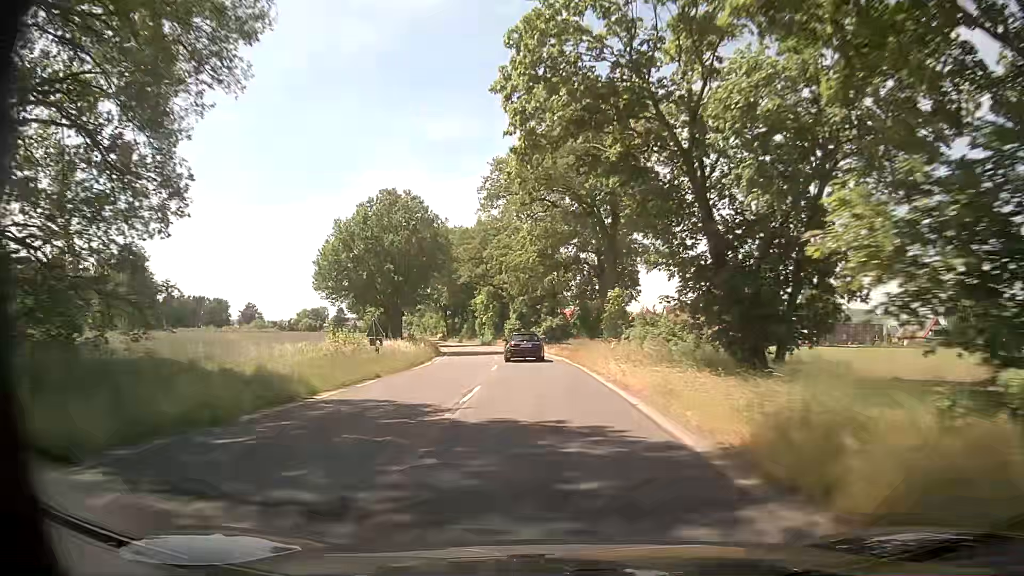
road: secondary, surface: asphalt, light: Day
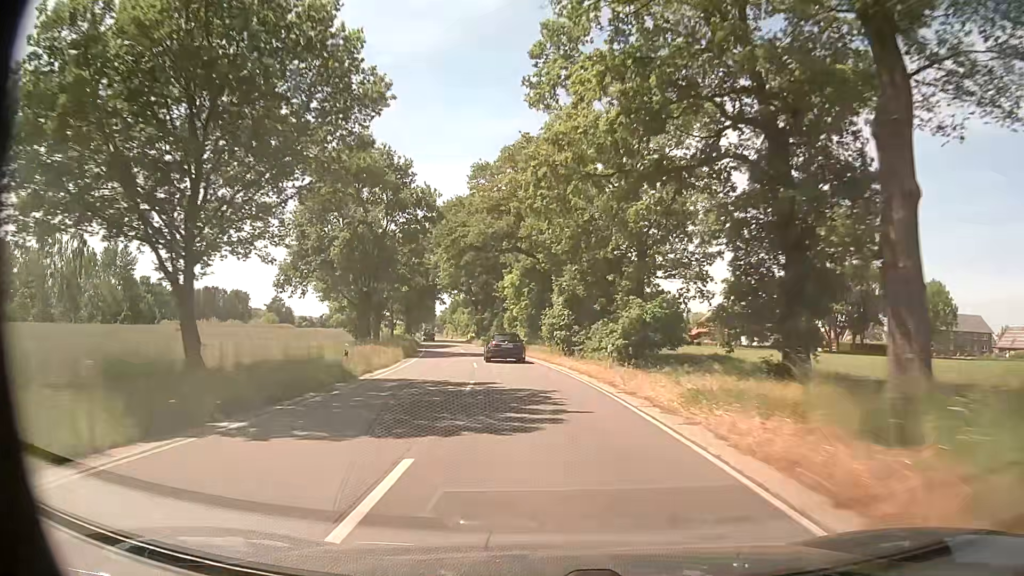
(-1.1, +34.7) m; -4°
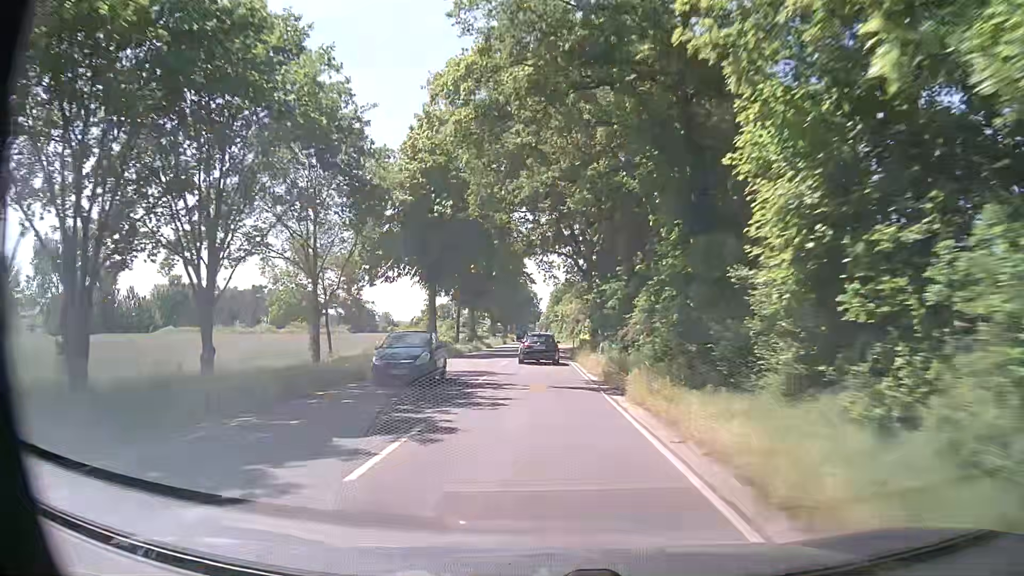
(-5.3, +57.3) m; -10°
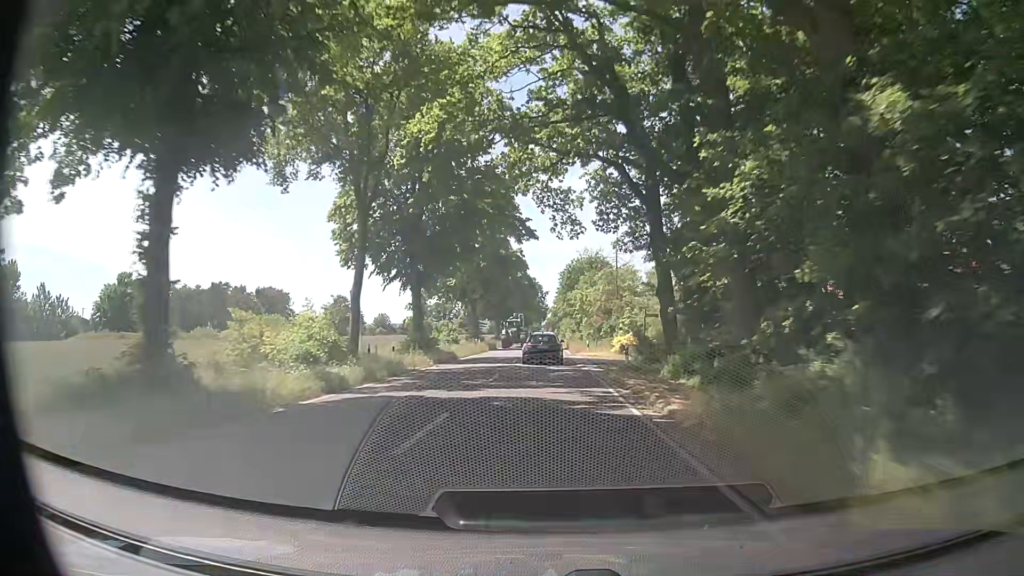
(-0.6, +34.6) m; -1°
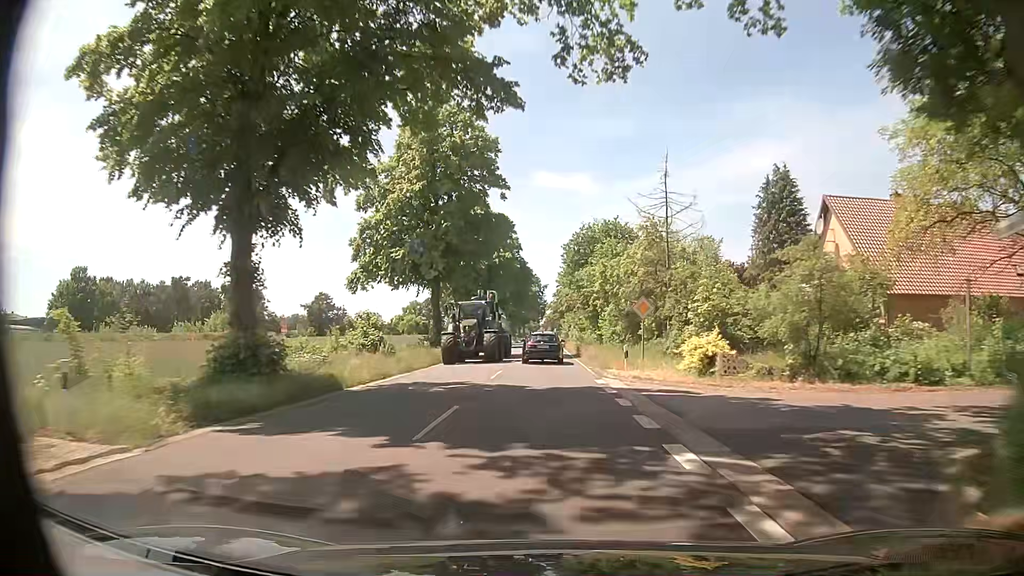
(0.0, +23.0) m; -1°
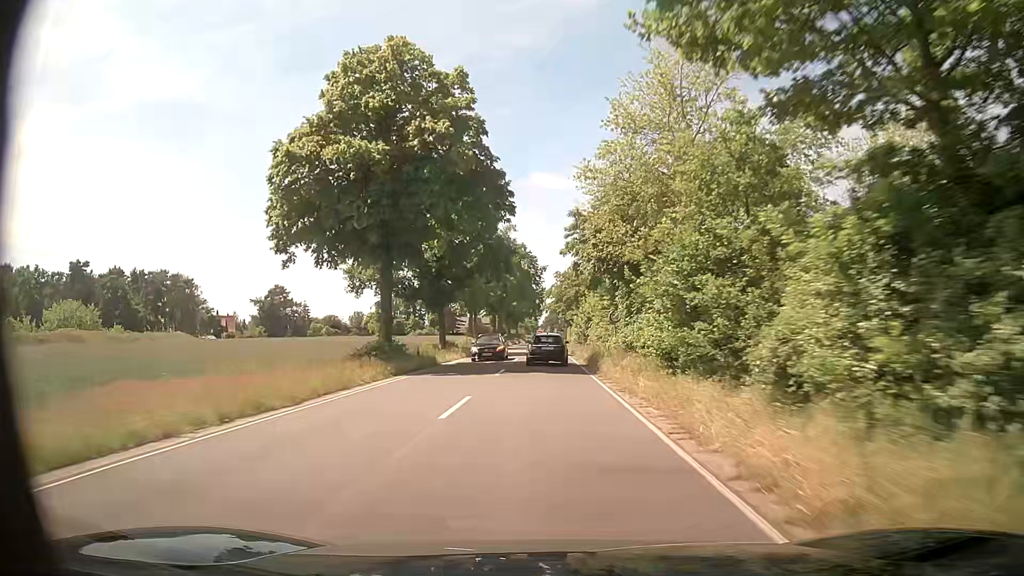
(+0.8, +45.8) m; +1°
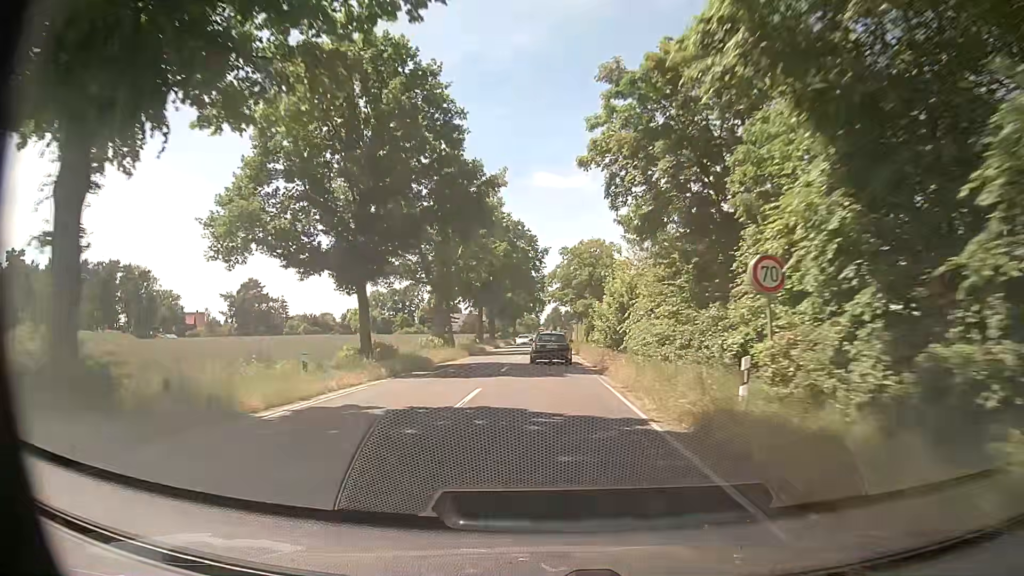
(-0.1, +22.9) m; -1°
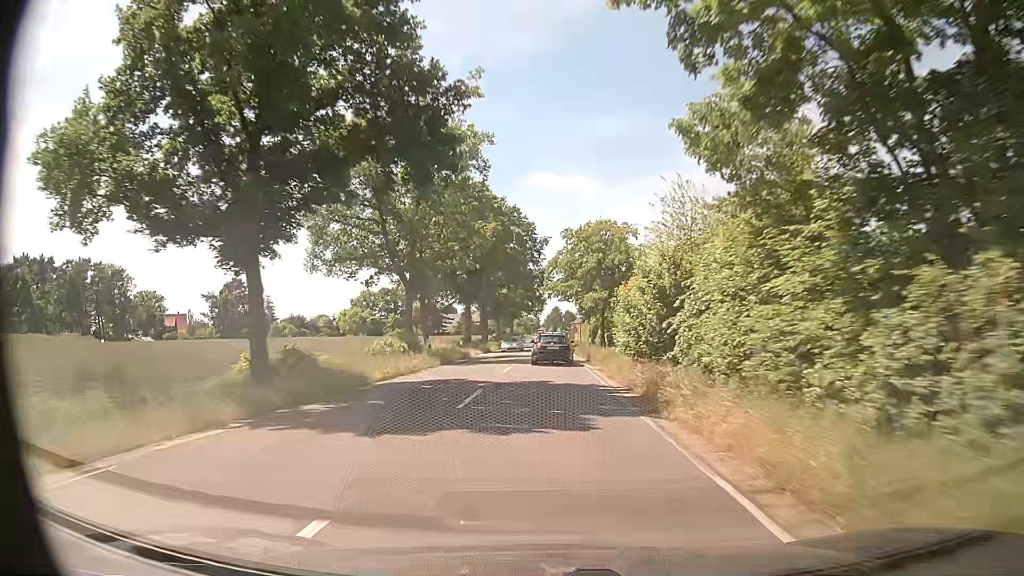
(+0.1, +11.4) m; +1°
(0, +10) (0, +20) (0, +30) (0, +40) (0, +50) (-1, +60) (-1, +70) (-1, +80) (-1, +90) (-1, +100) m
